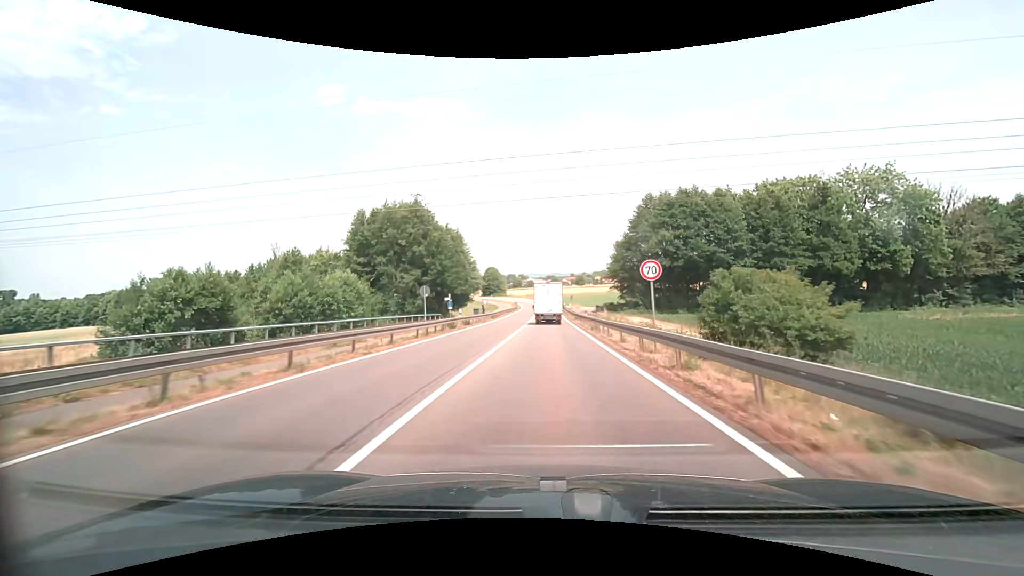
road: secondary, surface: asphalt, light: Day
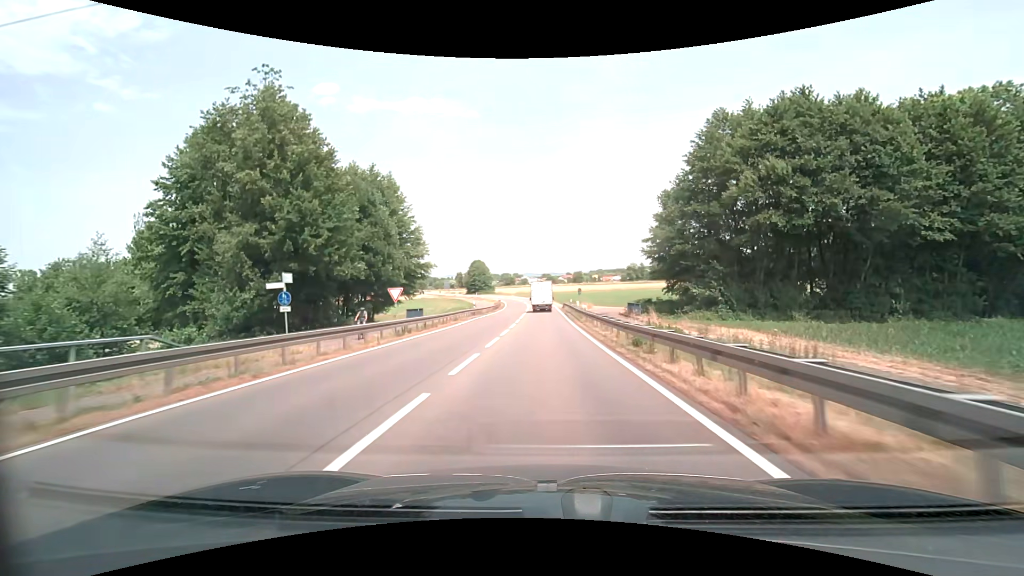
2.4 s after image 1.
(+0.3, +35.5) m; +1°
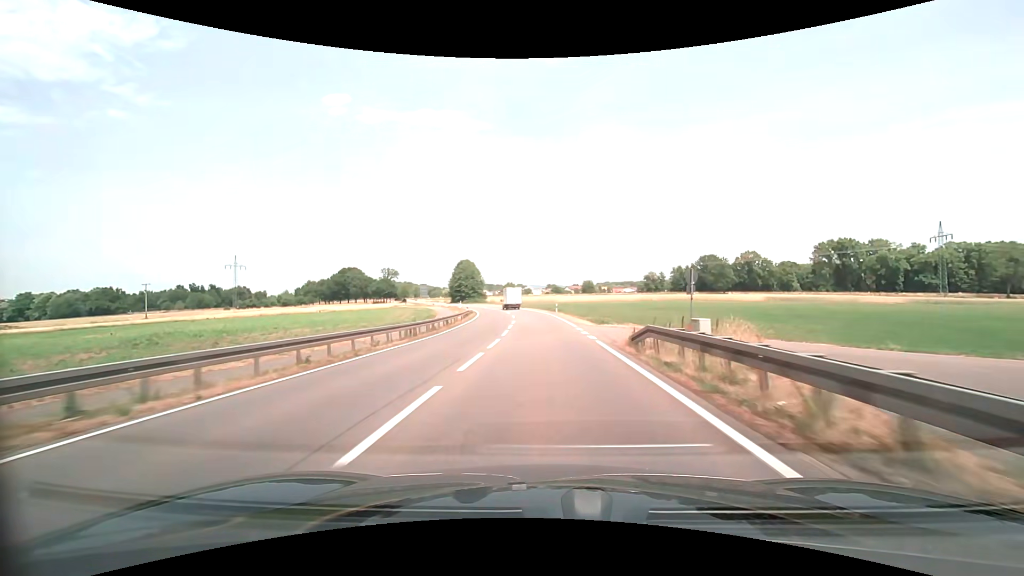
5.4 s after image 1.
(-0.3, +47.4) m; -1°
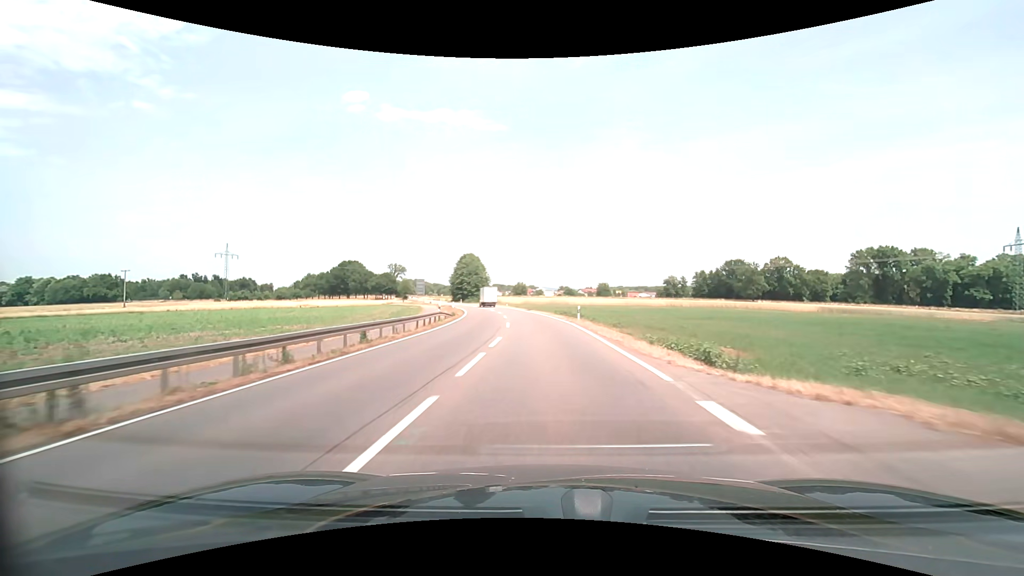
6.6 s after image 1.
(-0.2, +19.4) m; -2°
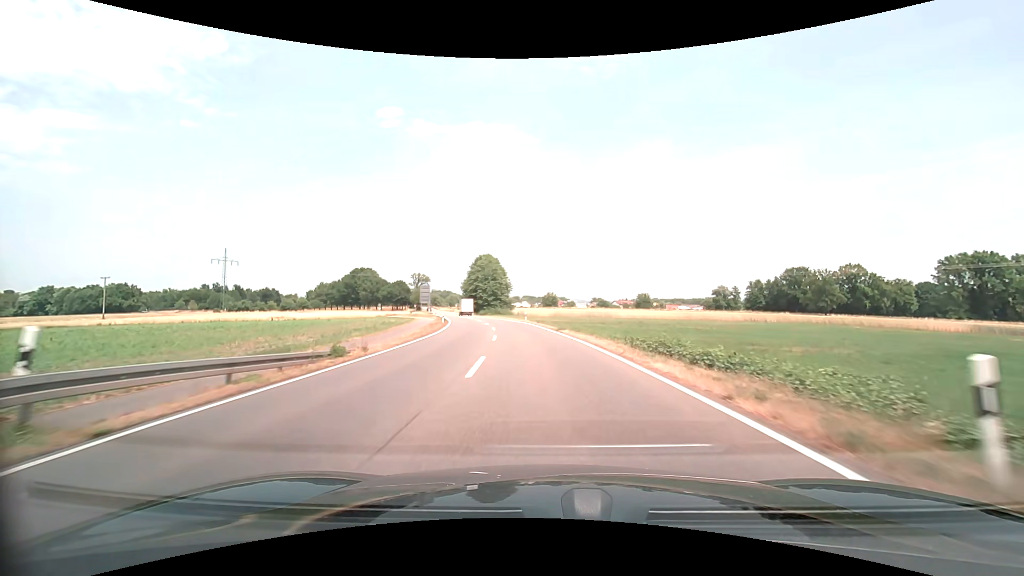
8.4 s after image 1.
(-0.7, +29.2) m; -3°
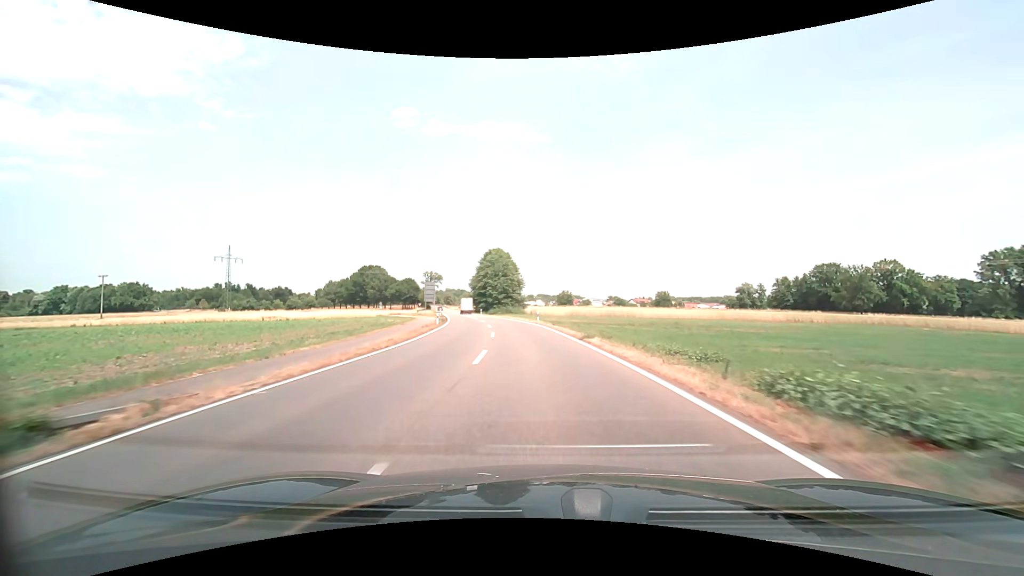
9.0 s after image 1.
(-0.1, +9.7) m; -1°
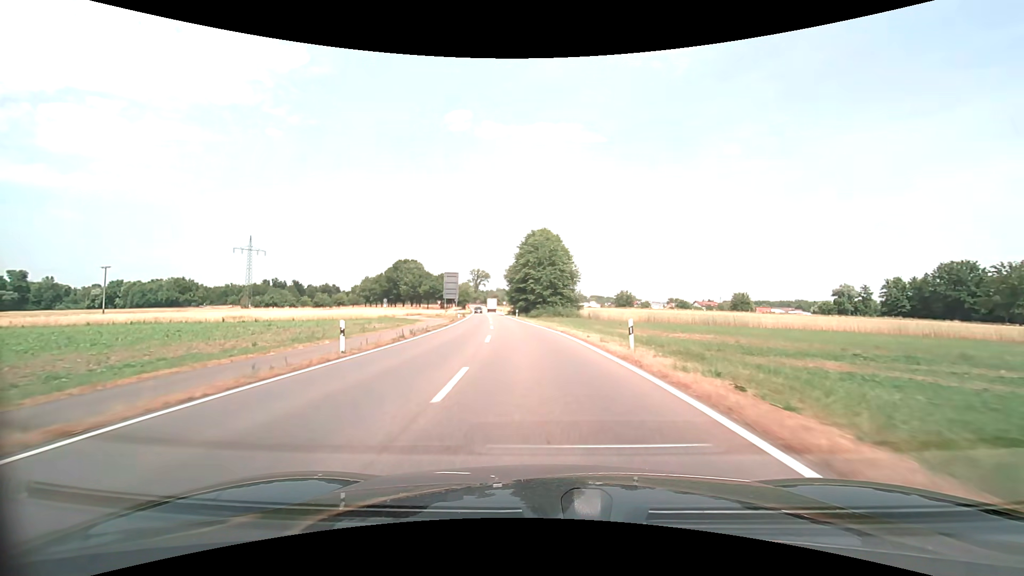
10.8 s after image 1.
(-1.5, +29.1) m; -6°
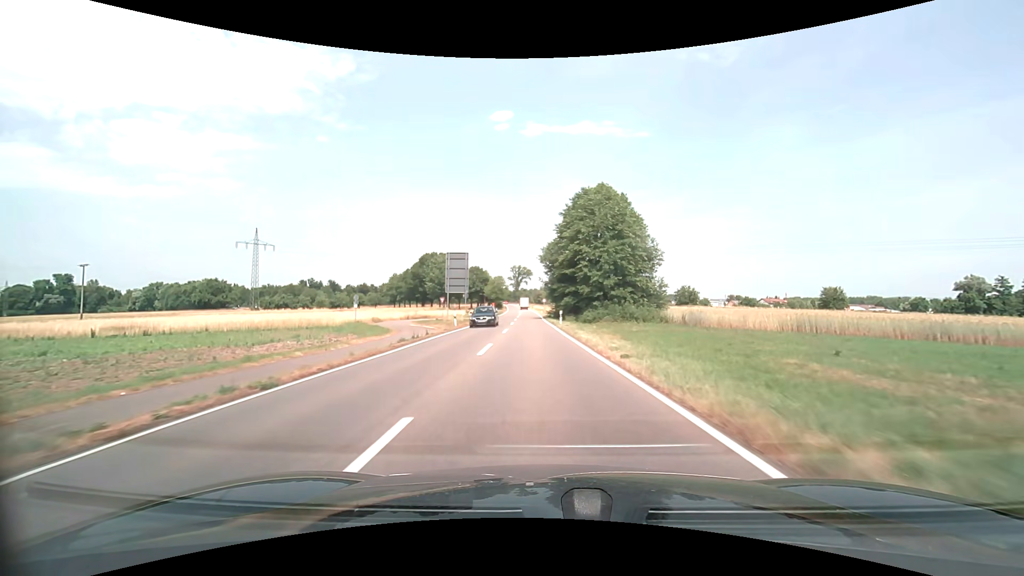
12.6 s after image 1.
(-1.4, +29.5) m; -5°
(0, +10) (0, +20) (-1, +30) (-1, +40) (-1, +50) (-2, +60) (-2, +70) (-3, +80) (-3, +90) (-4, +100) m
